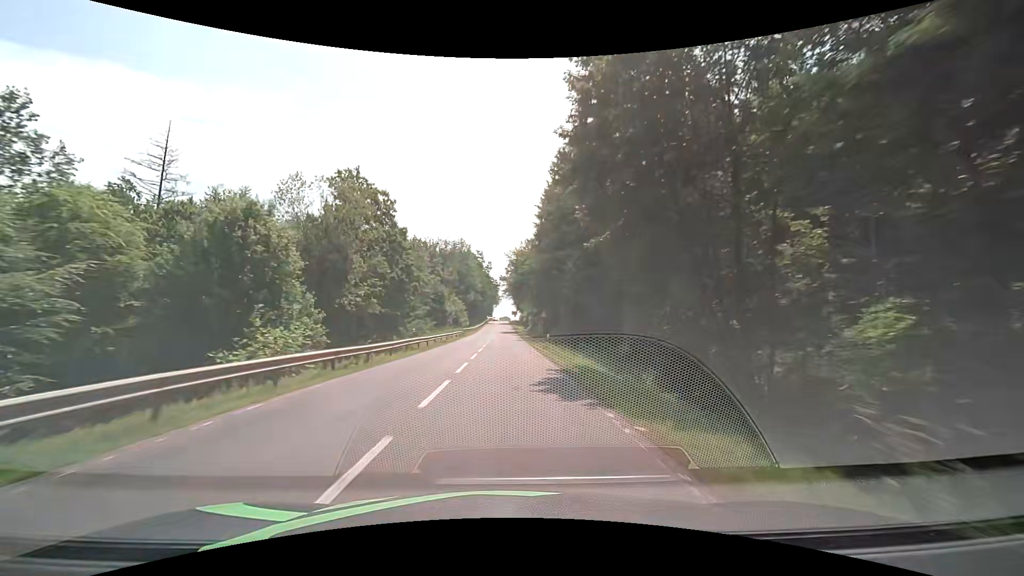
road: secondary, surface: asphalt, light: Day
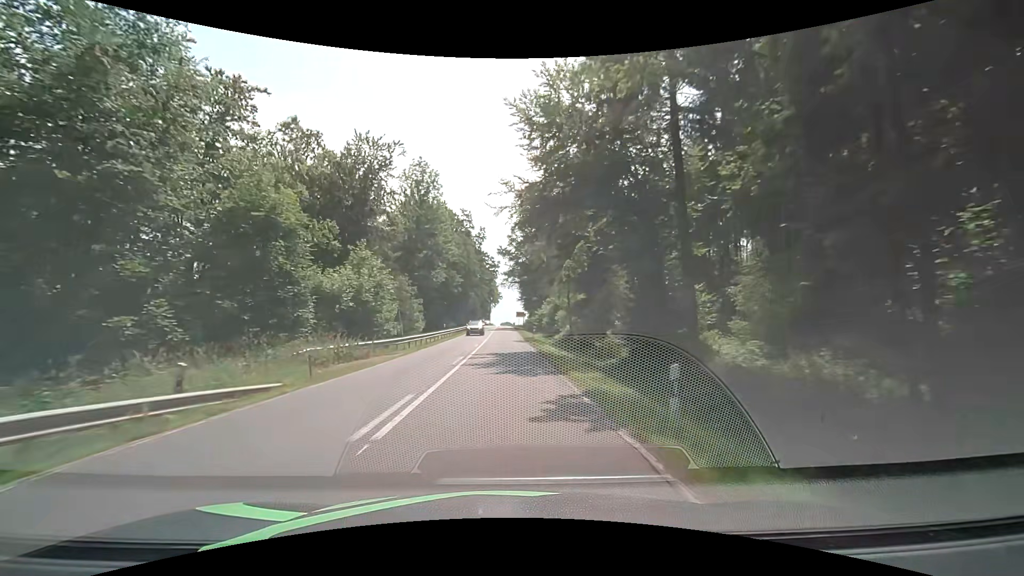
(-0.9, +58.1) m; -1°
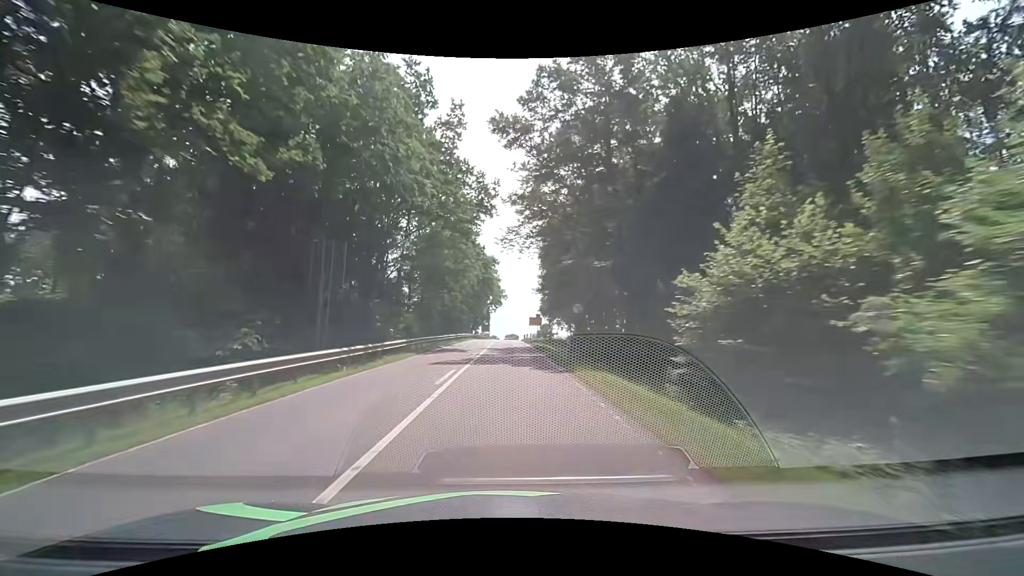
(0.0, +54.7) m; 0°
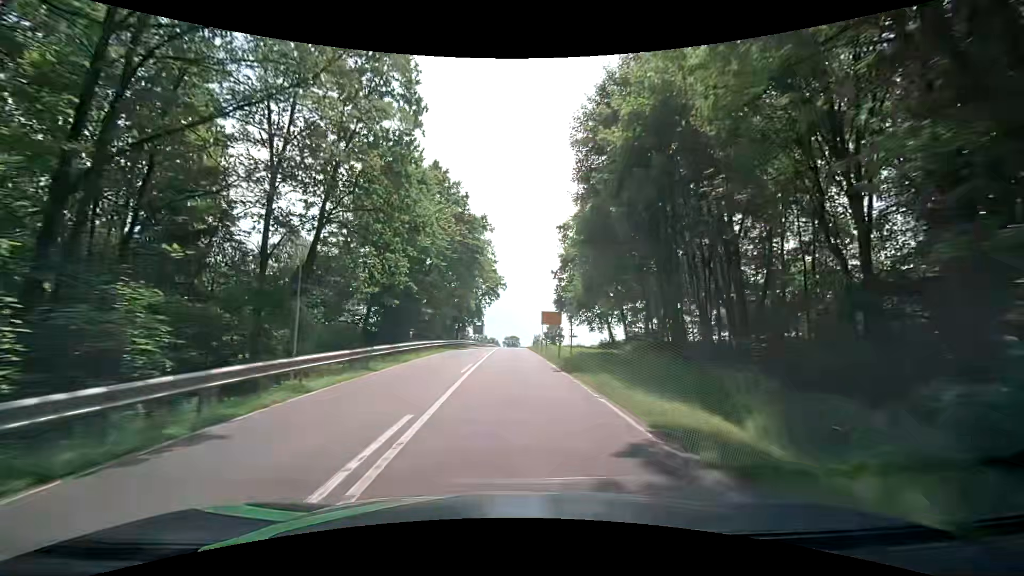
(-0.2, +32.0) m; 0°
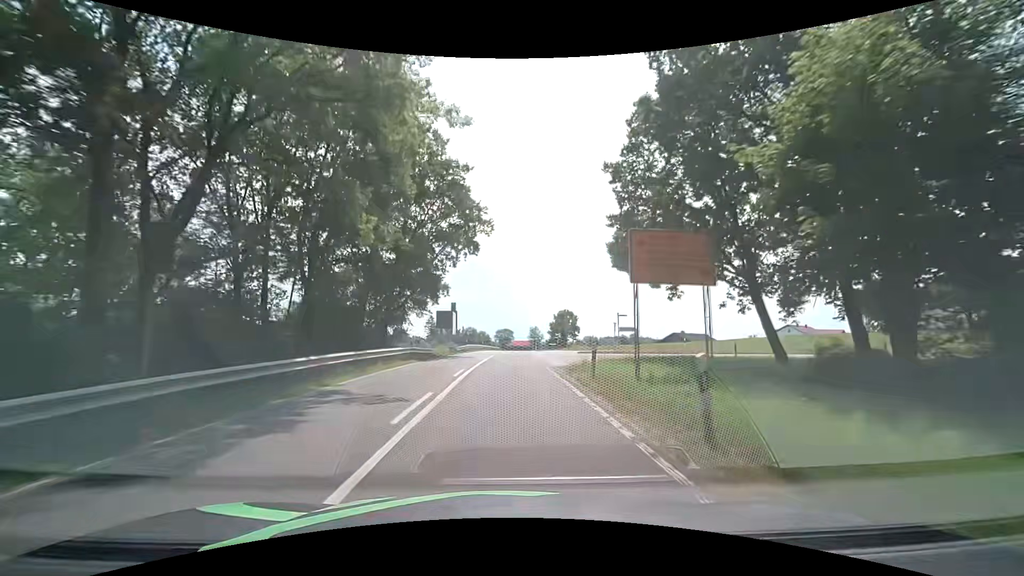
(+0.4, +42.8) m; +1°
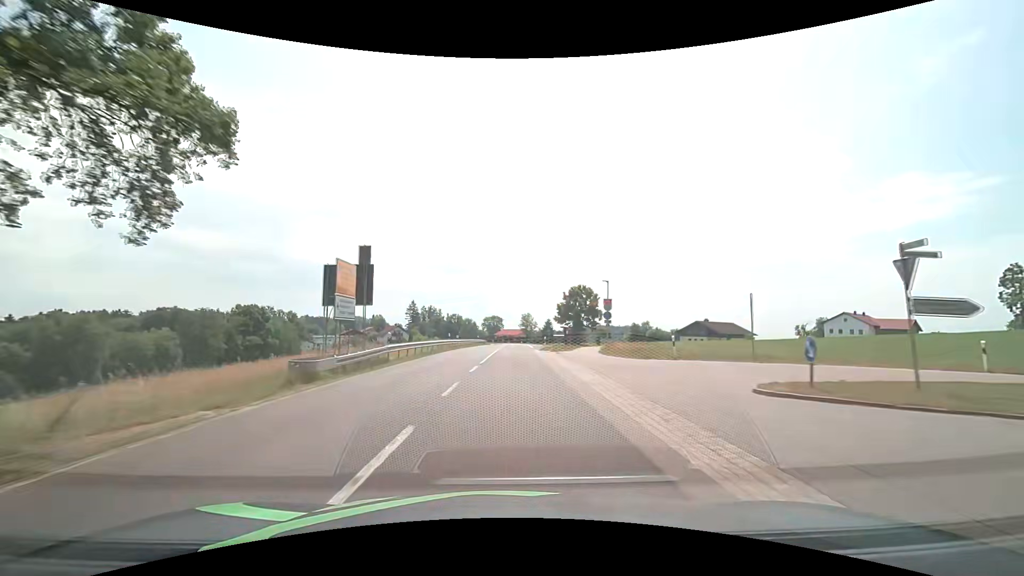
(+0.2, +32.5) m; +1°
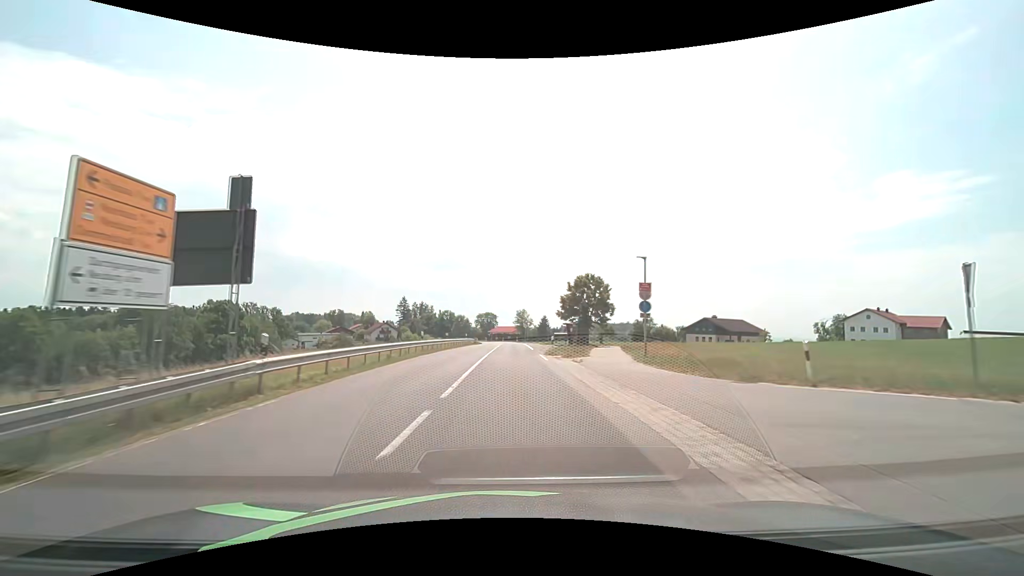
(+0.1, +10.9) m; +1°
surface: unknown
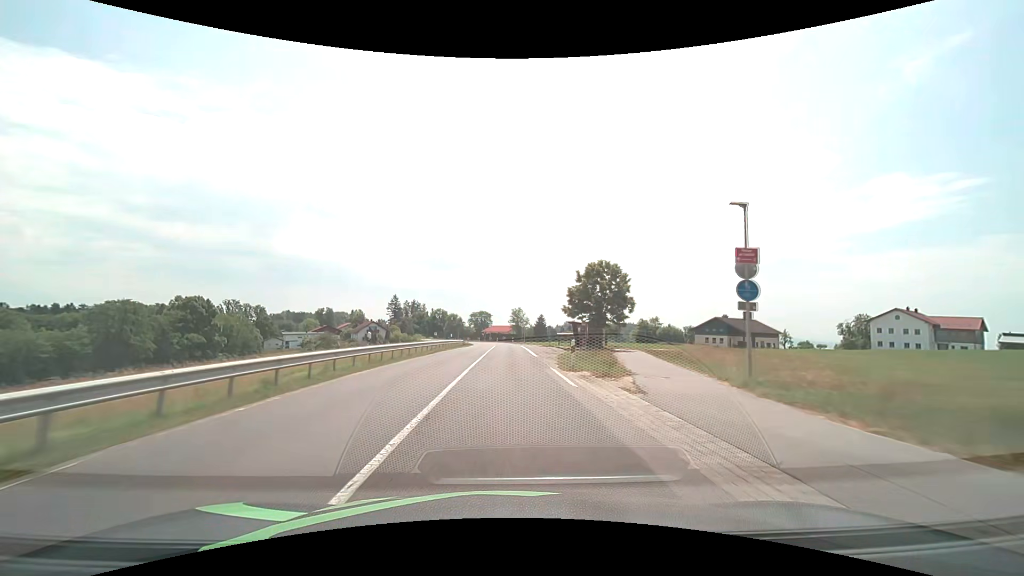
(+0.1, +10.9) m; +1°
(0, +10) (0, +20) (0, +30) (0, +40) (0, +50) (0, +60) (0, +70) (-1, +80) (-1, +90) (-2, +100) m
